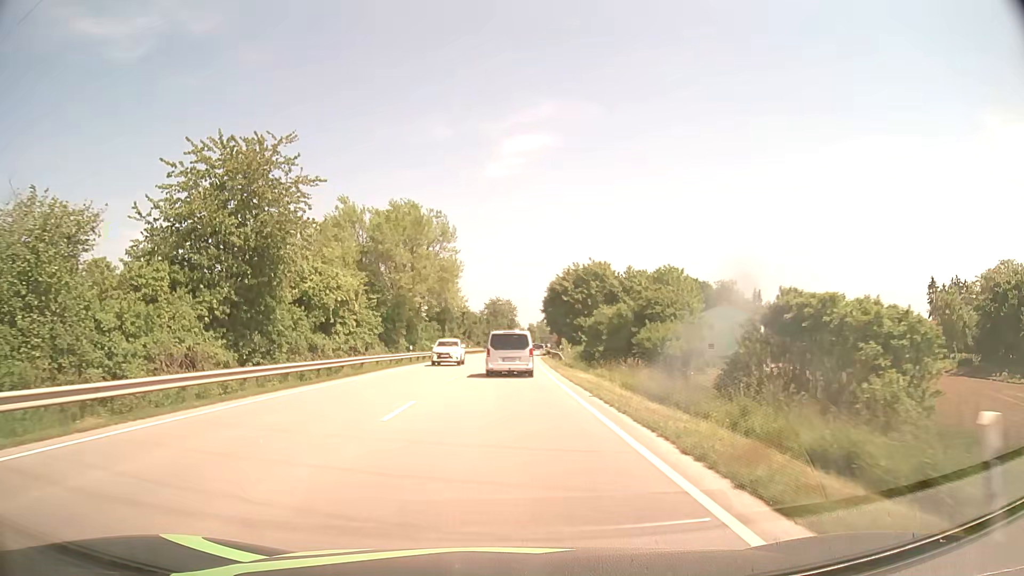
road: primary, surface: asphalt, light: Day
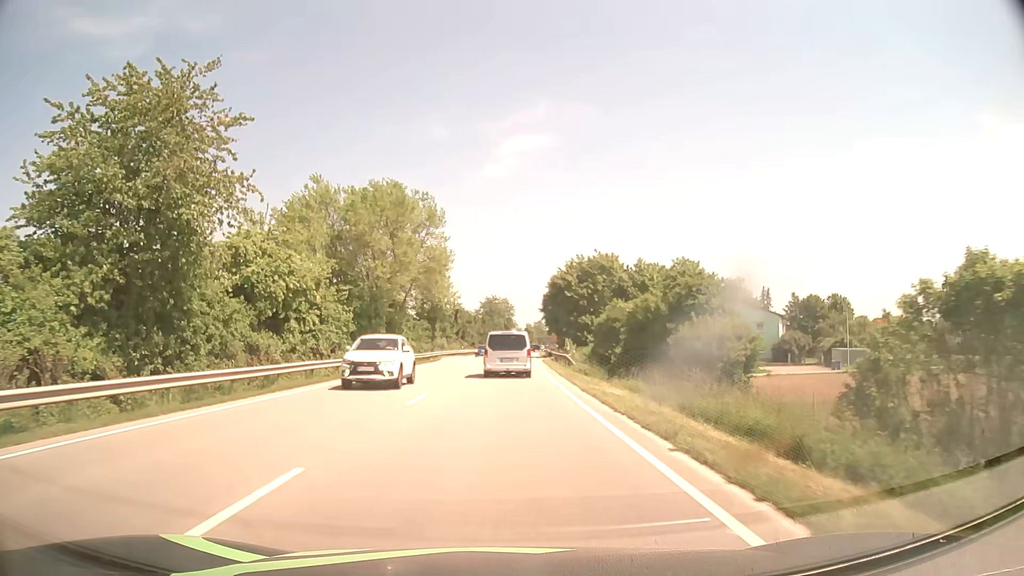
(0.0, +8.8) m; 0°
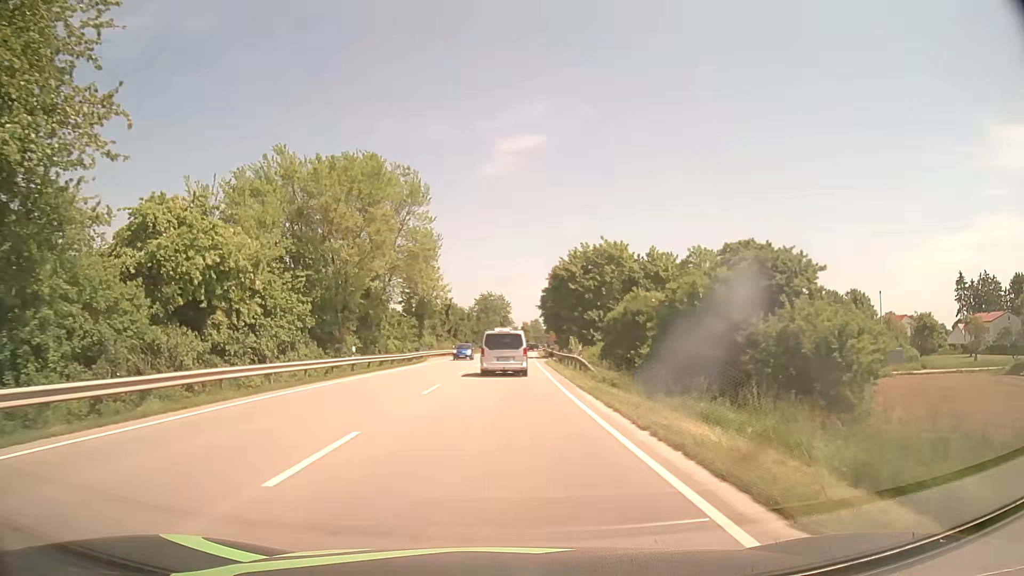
(+0.1, +8.7) m; +1°
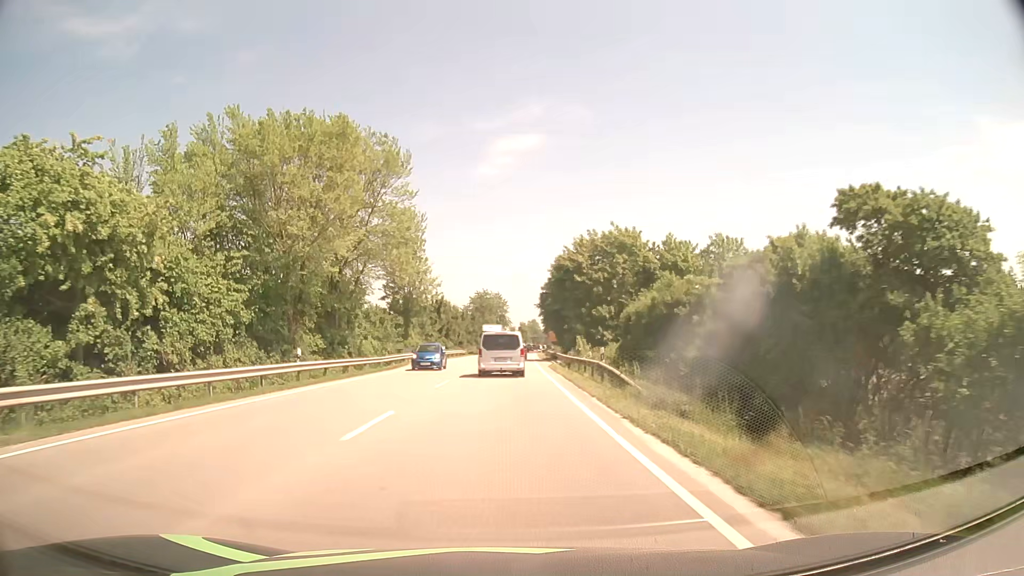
(0.0, +8.7) m; 0°
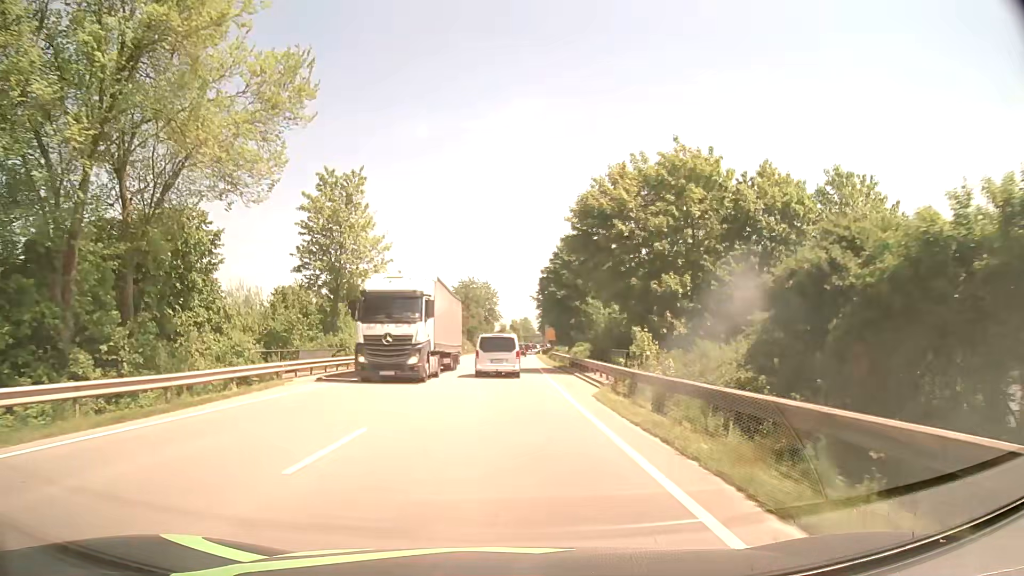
(+0.2, +26.0) m; +1°
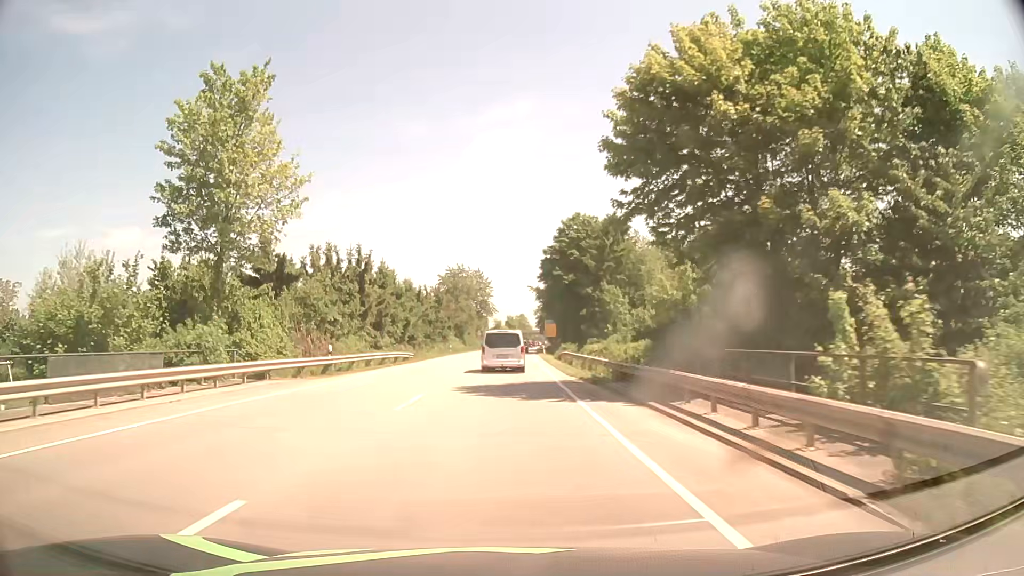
(+0.1, +17.4) m; +1°
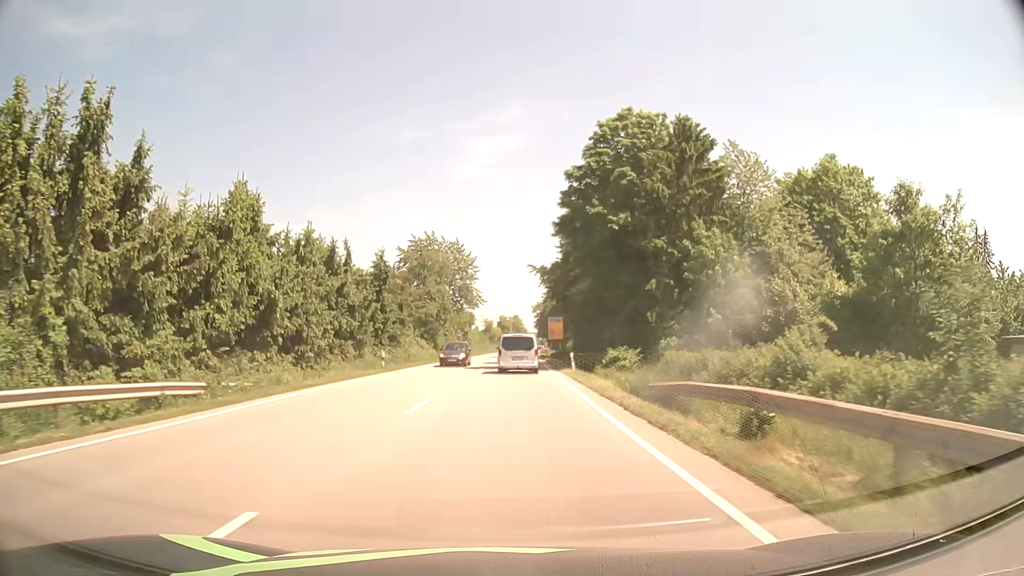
(0.0, +36.0) m; 0°
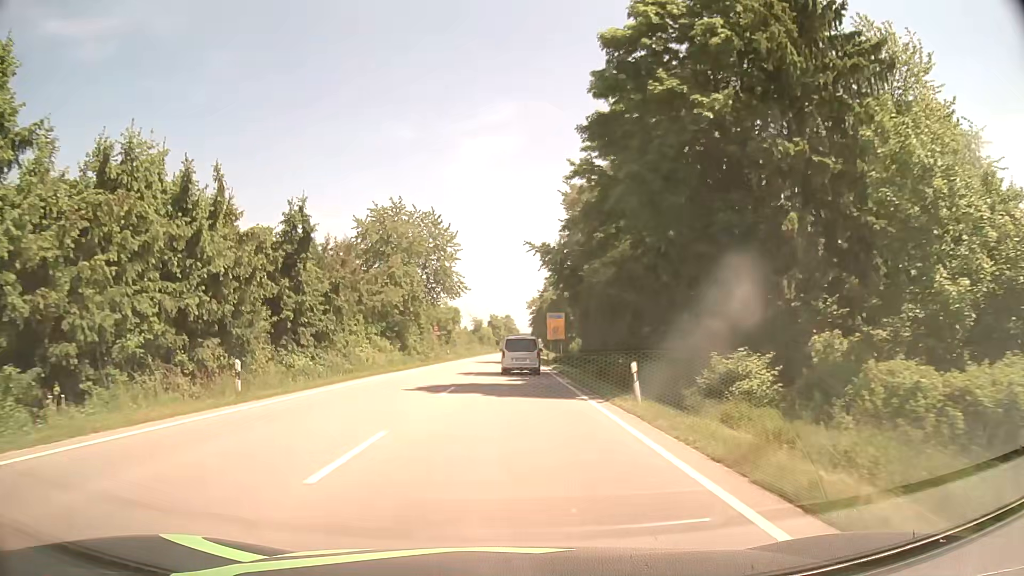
(+0.1, +18.7) m; +1°
(0, +10) (0, +20) (0, +30) (0, +40) (0, +50) (+1, +60) (+1, +70) (+1, +80) (+1, +90) (+2, +100) m
